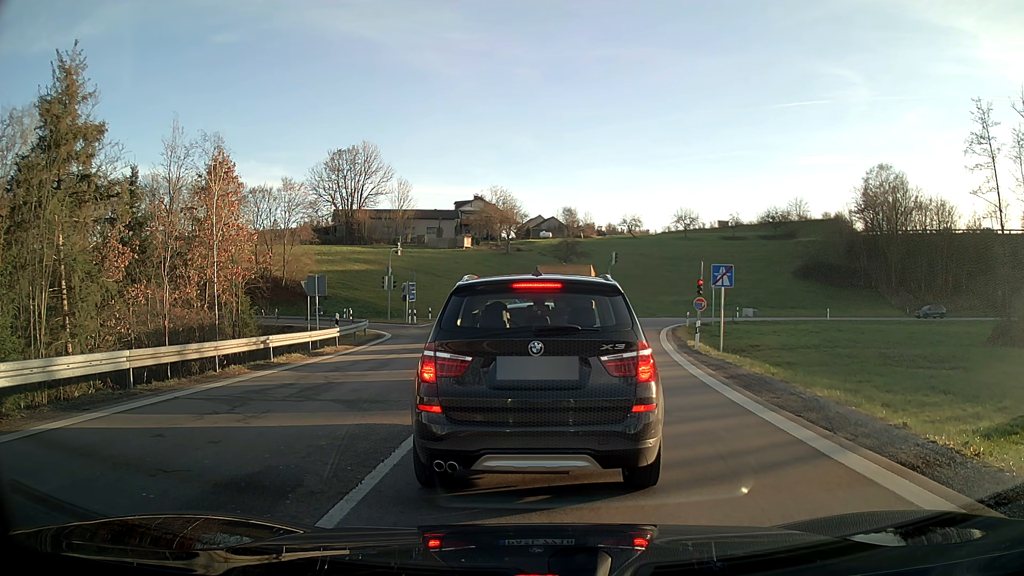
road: motorway_link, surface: asphalt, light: Day
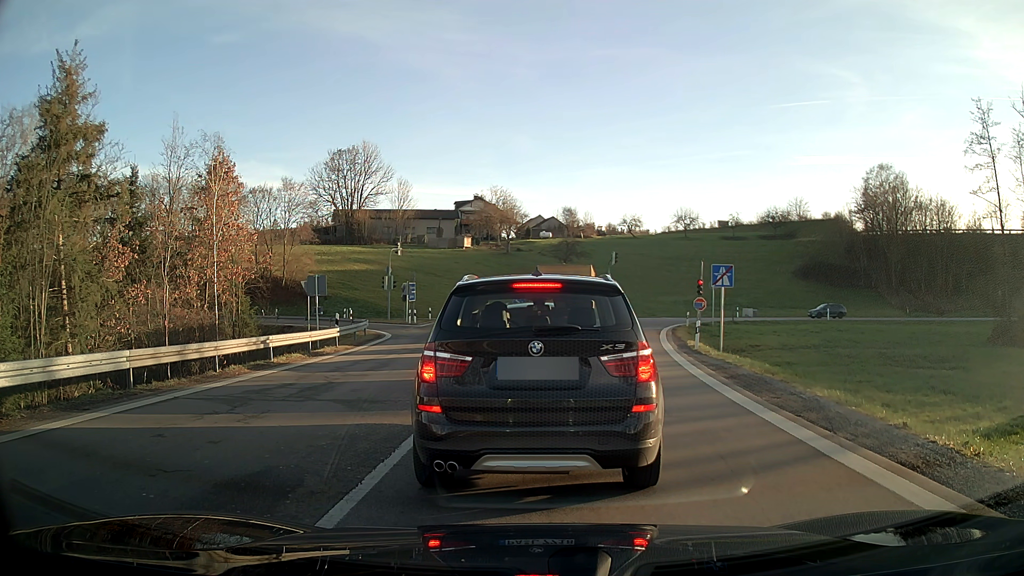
(0.0, 0.0) m; 0°
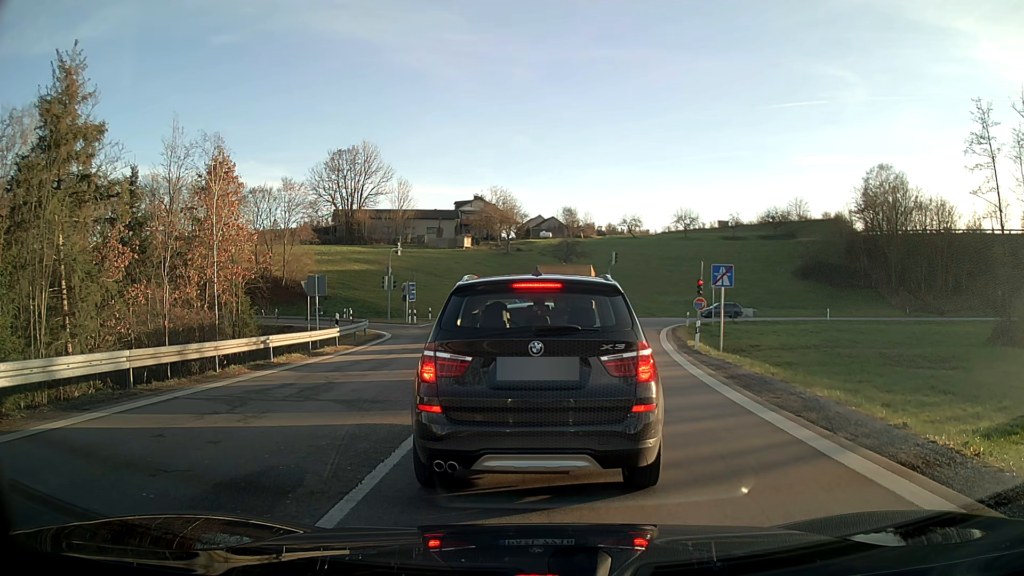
(0.0, 0.0) m; 0°
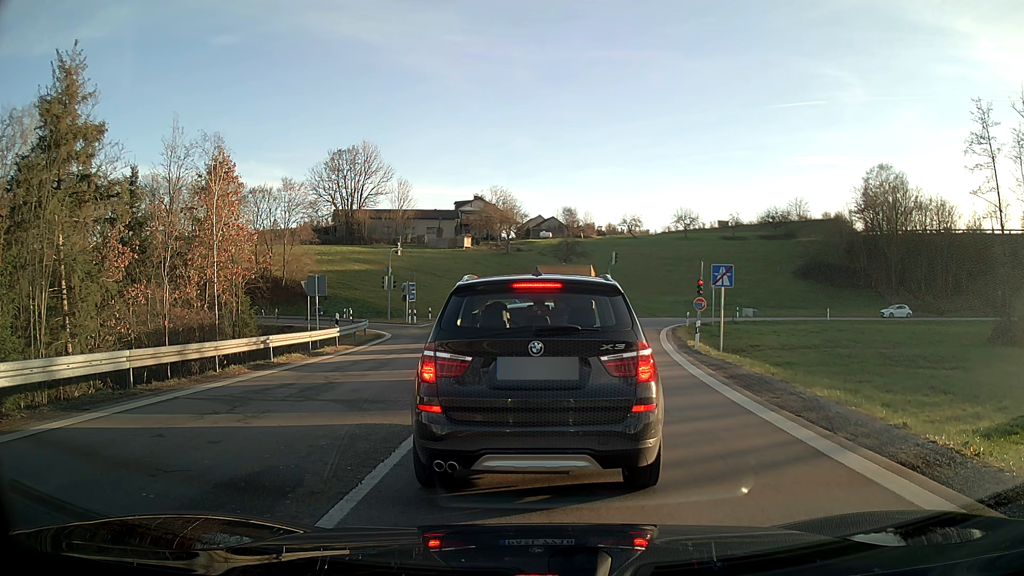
(0.0, 0.0) m; 0°
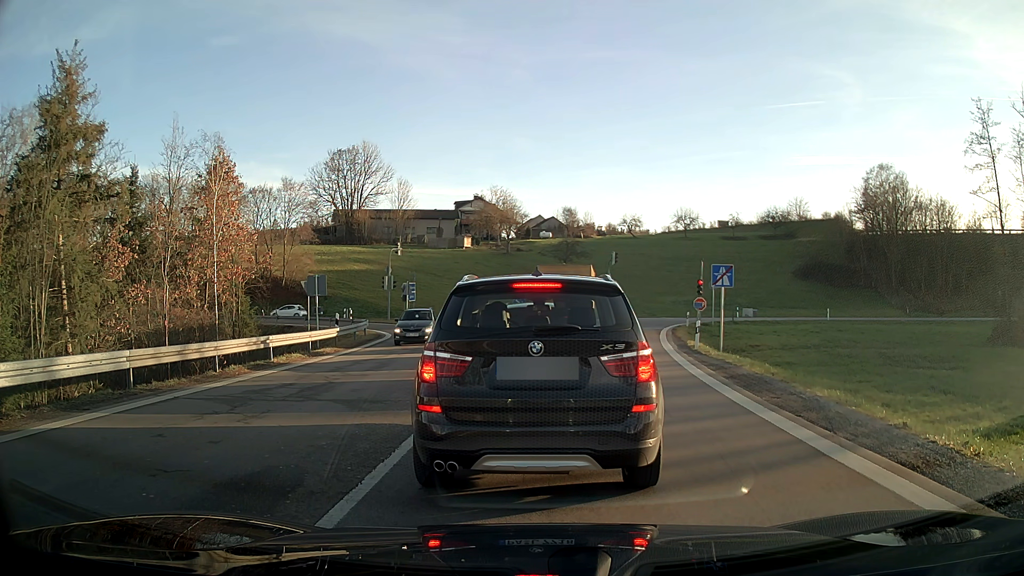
(0.0, 0.0) m; 0°
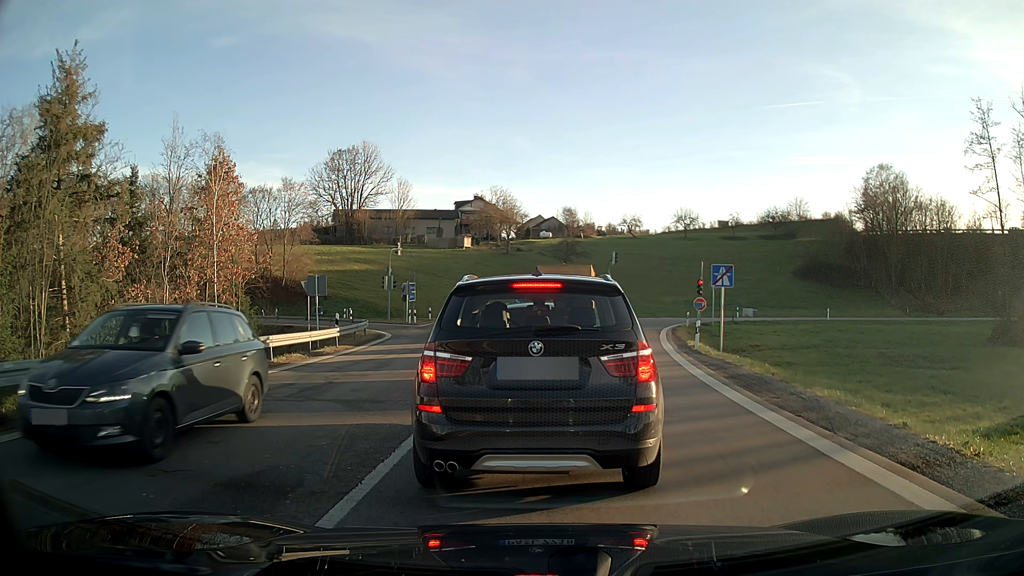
(0.0, 0.0) m; 0°
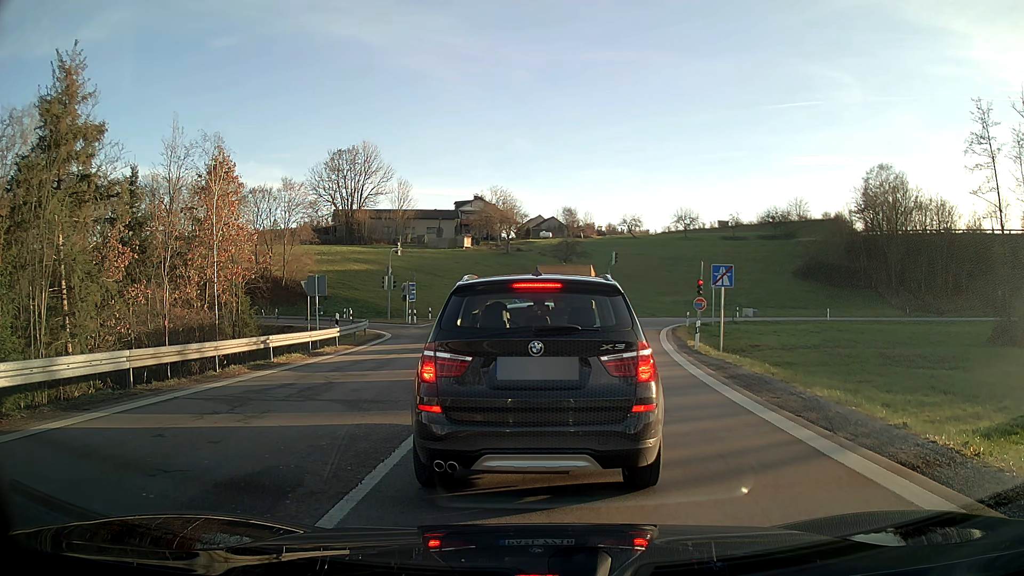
(0.0, 0.0) m; 0°
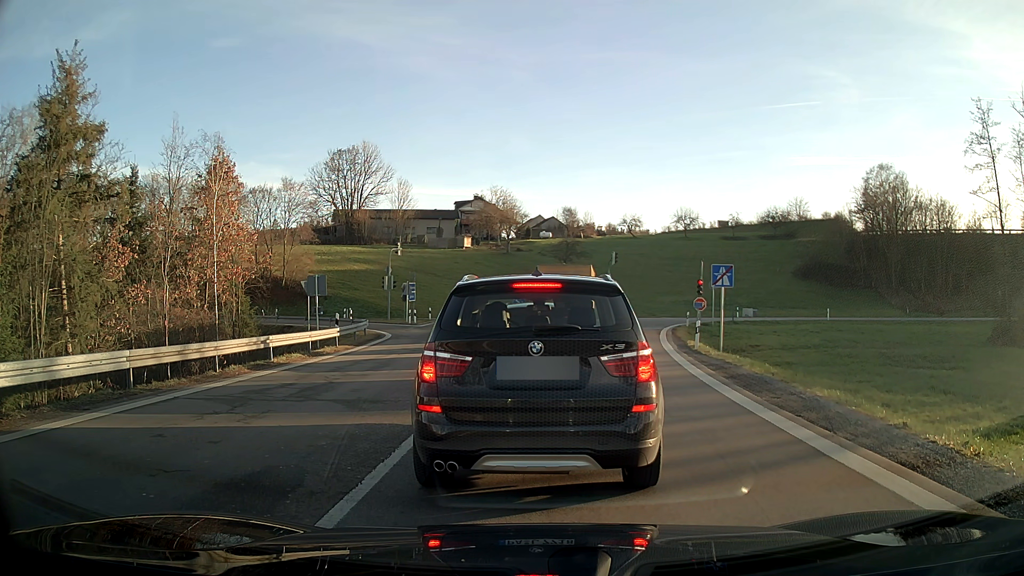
(0.0, 0.0) m; 0°
(0, +10) (0, +20) (+1, +30) (+3, +40) (+3, +50) (0, +59) (-8, +65) (-18, +67) (-28, +68) (-37, +69) m
